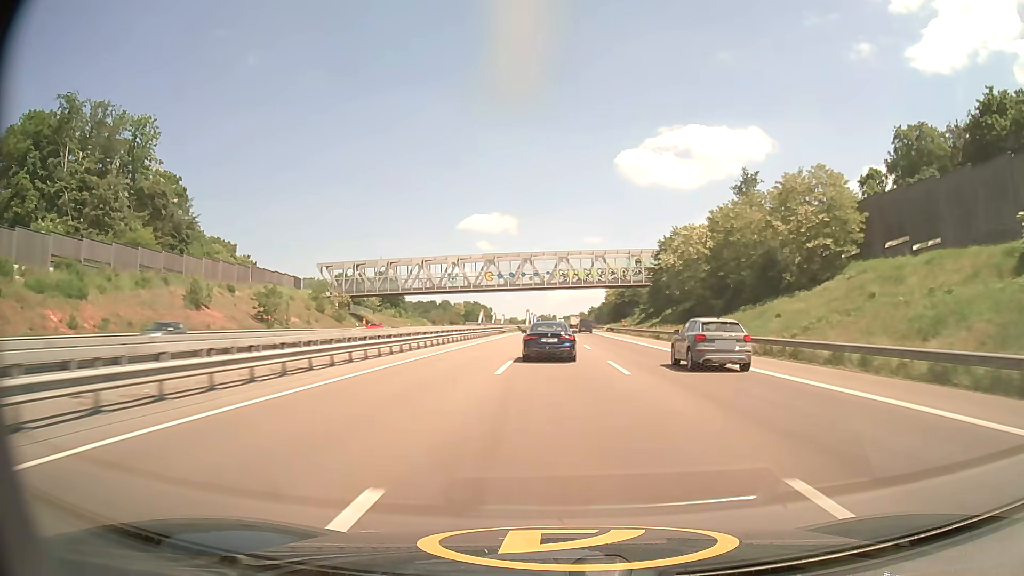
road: motorway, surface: asphalt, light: Day
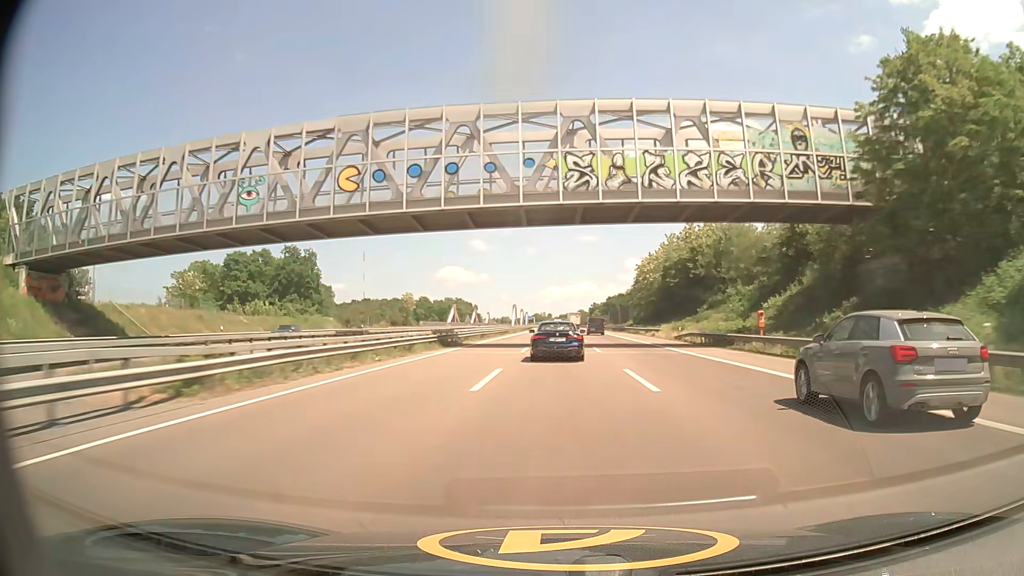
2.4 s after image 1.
(+0.3, +77.0) m; 0°
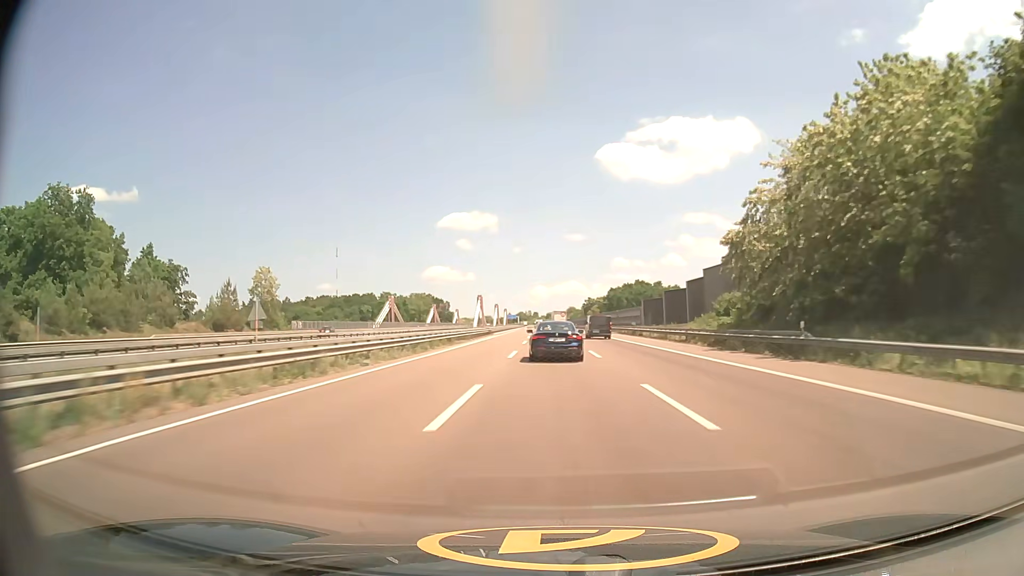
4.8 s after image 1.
(+0.9, +76.2) m; +1°
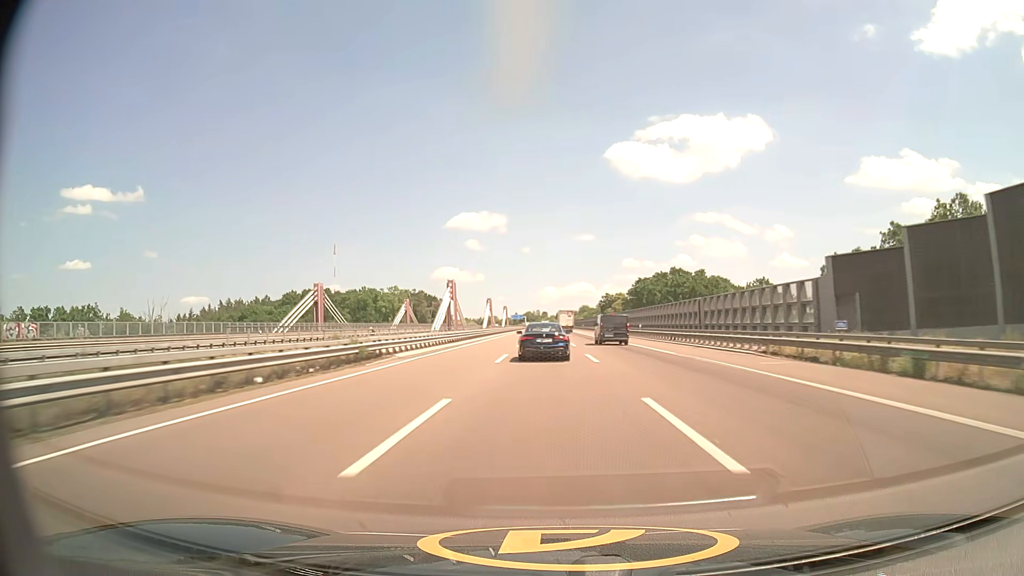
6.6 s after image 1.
(-0.4, +55.7) m; -1°
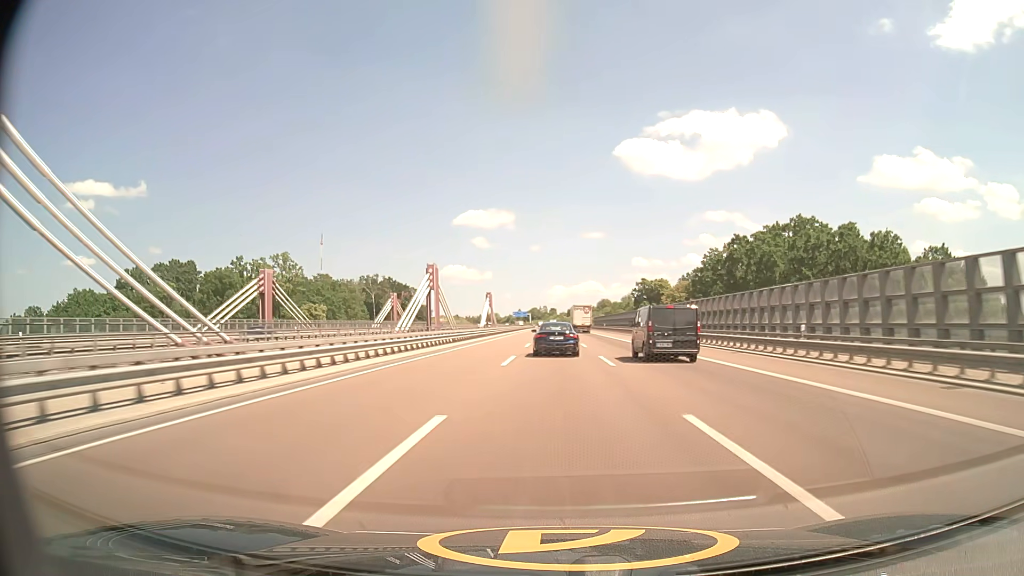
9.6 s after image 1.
(-1.1, +91.4) m; -1°
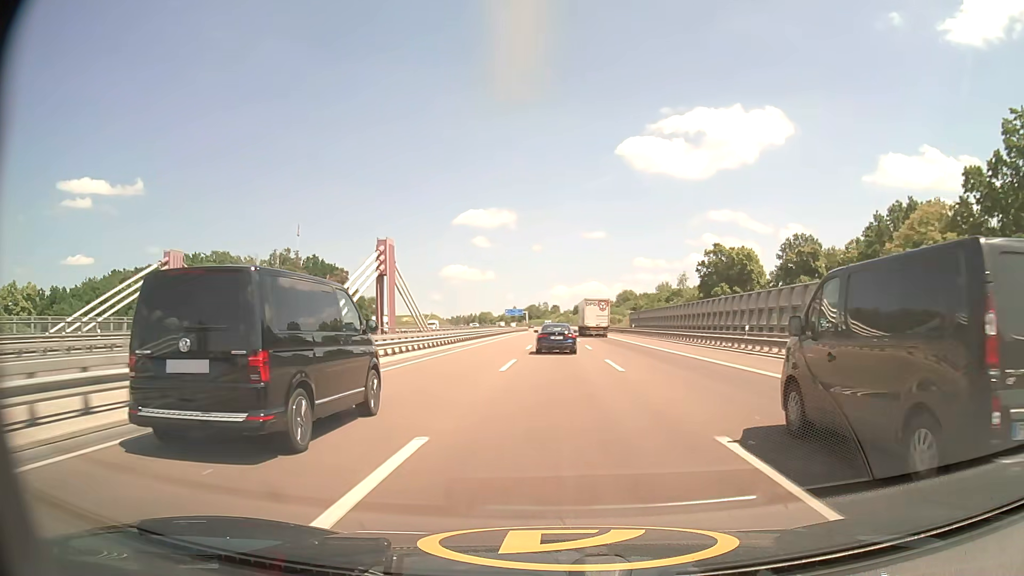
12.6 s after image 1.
(+0.2, +91.0) m; 0°
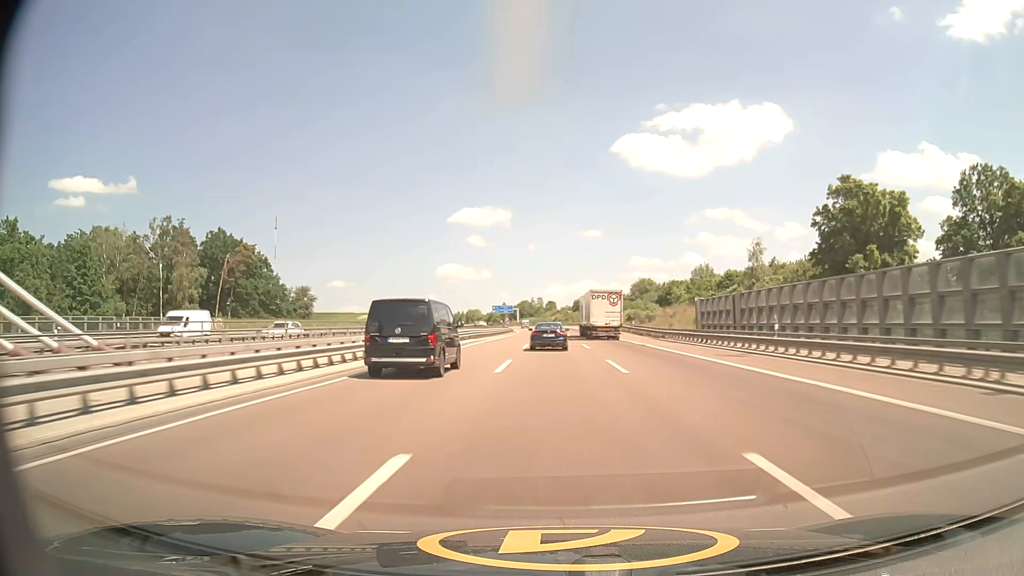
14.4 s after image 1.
(+0.3, +54.7) m; +1°
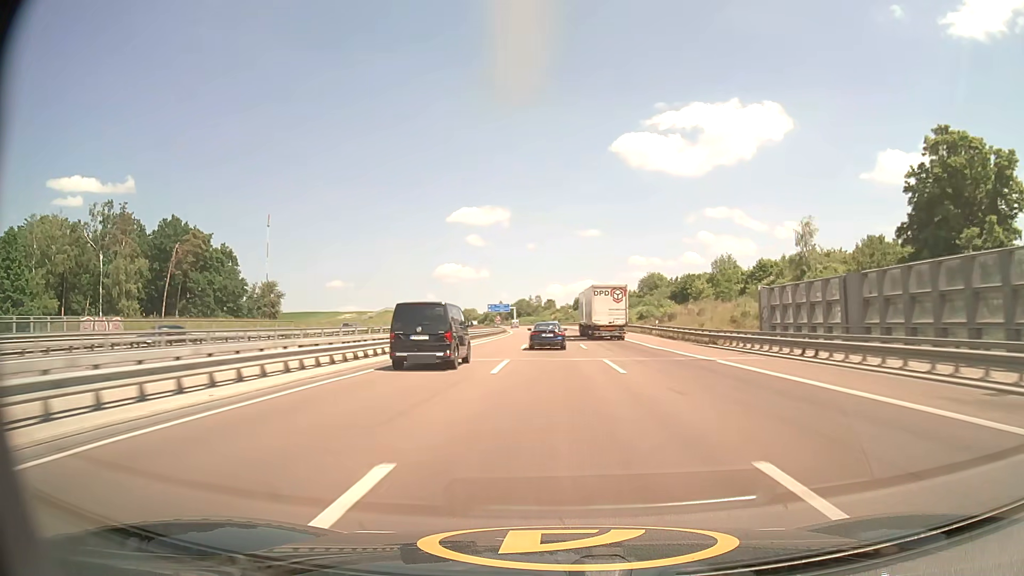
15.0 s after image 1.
(0.0, +18.2) m; 0°
(0, +10) (0, +20) (0, +30) (0, +40) (0, +50) (0, +60) (0, +70) (-1, +80) (-1, +90) (-1, +100) m
